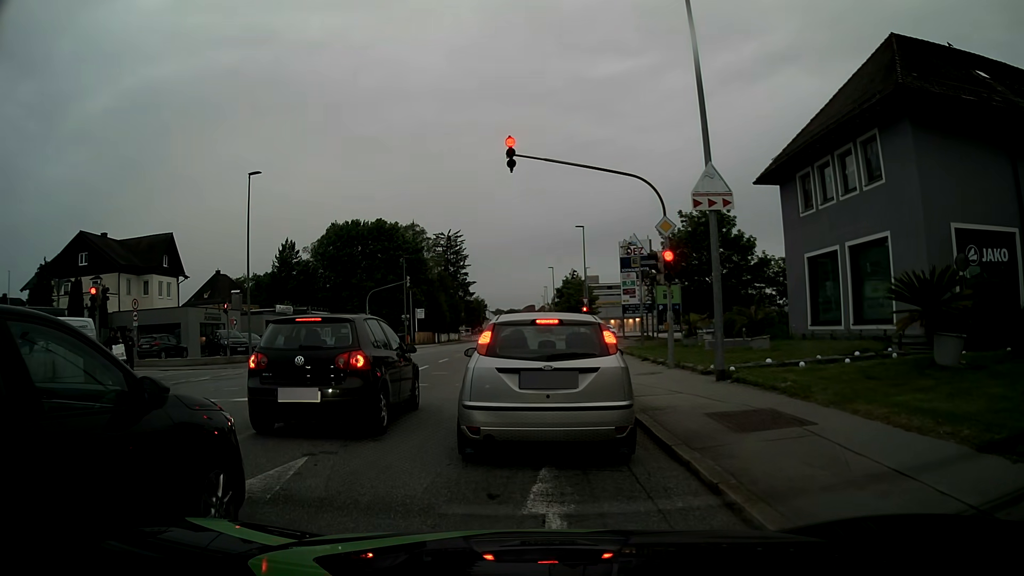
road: tertiary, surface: asphalt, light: Day
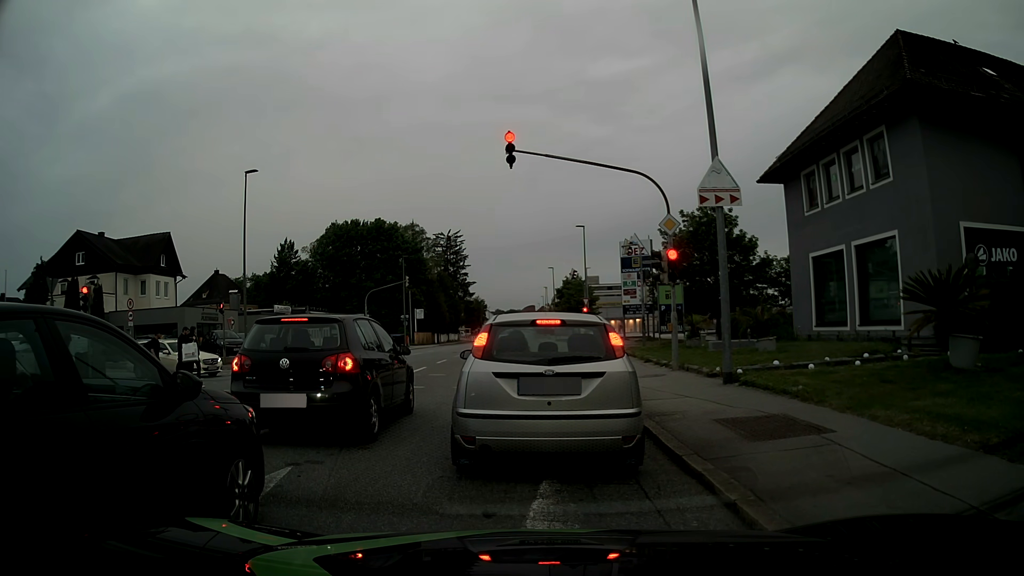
(0.0, +0.5) m; 0°
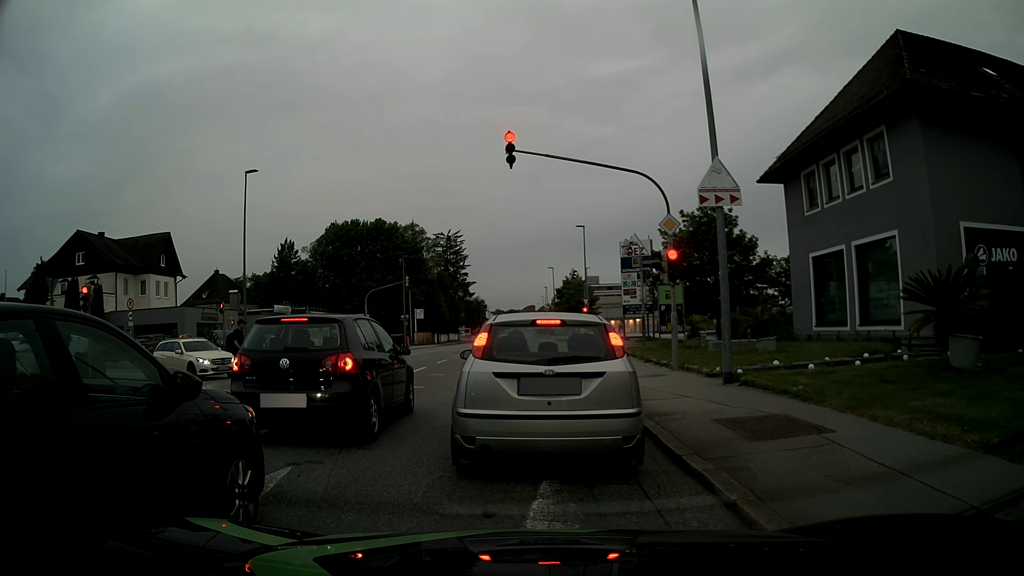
(0.0, 0.0) m; 0°
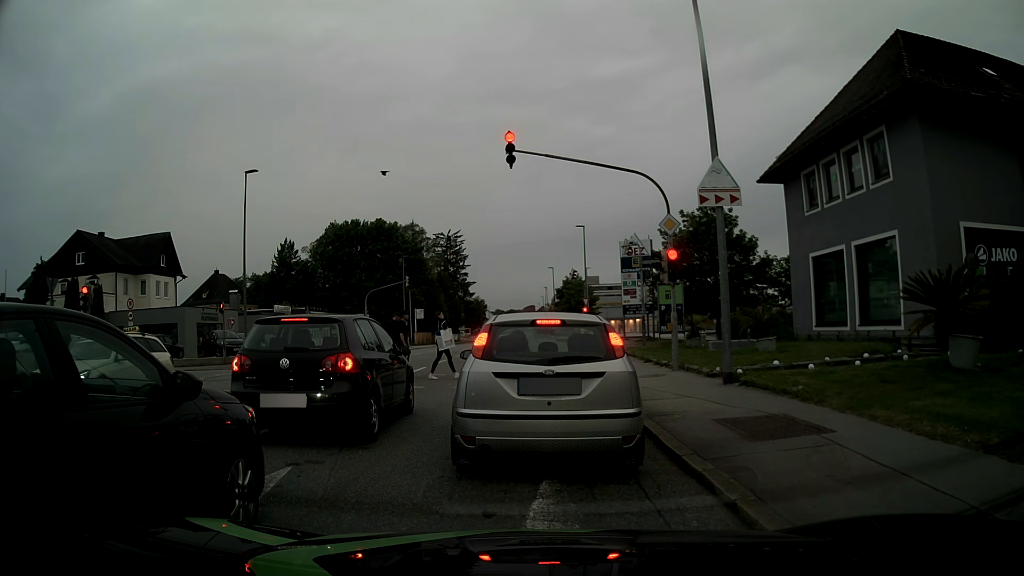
(0.0, 0.0) m; 0°
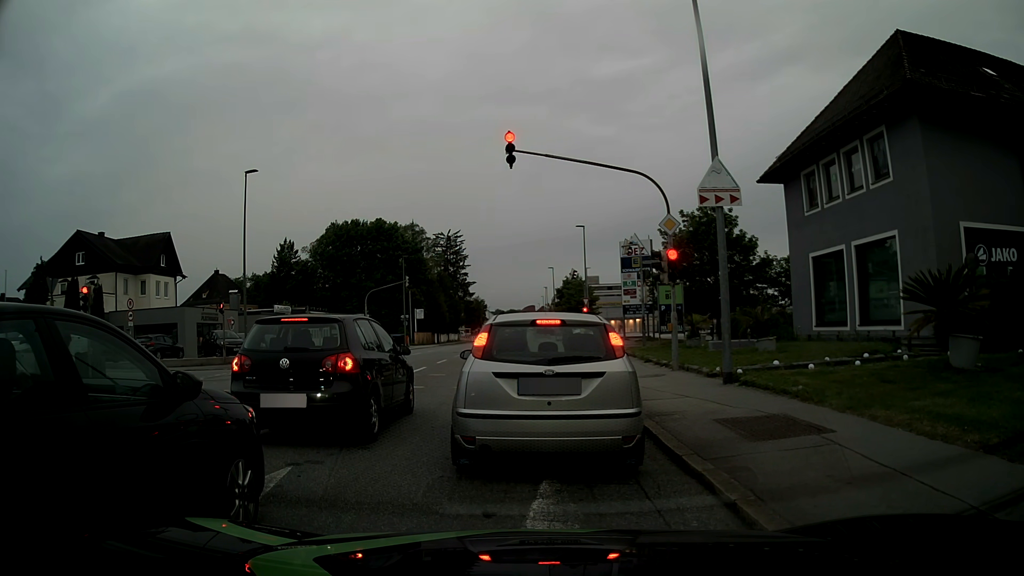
(0.0, 0.0) m; 0°
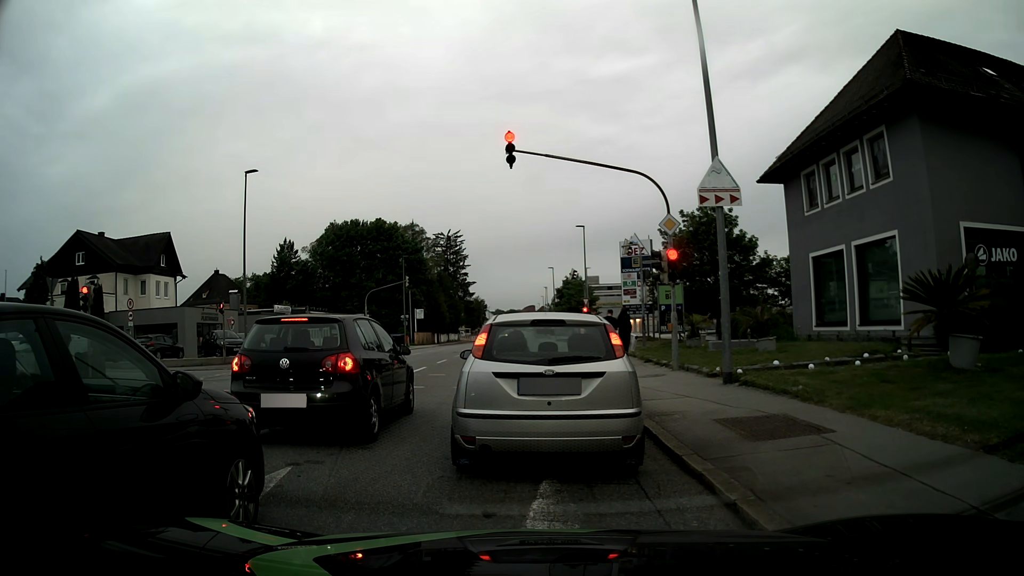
(0.0, 0.0) m; 0°
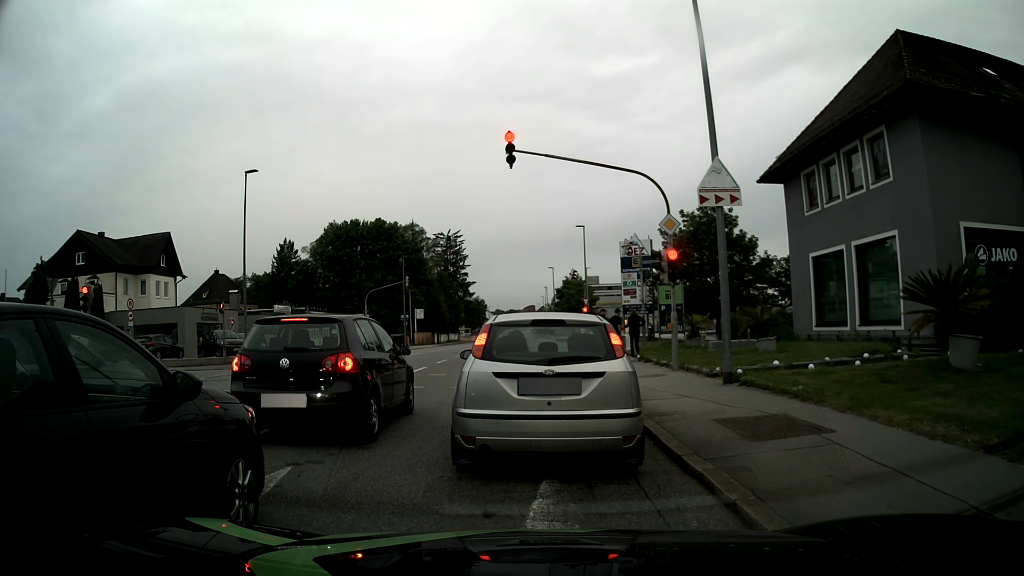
(0.0, 0.0) m; 0°
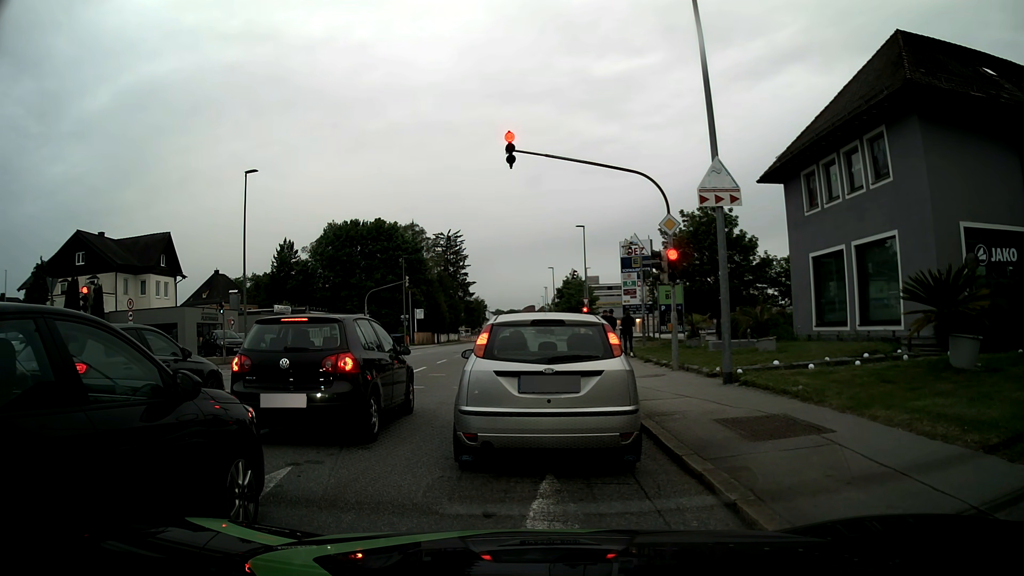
(0.0, 0.0) m; 0°
(0, +10) (0, +20) (0, +30) (0, +40) (0, +50) (0, +60) (0, +70) (0, +80) (-1, +90) (0, +100) m
